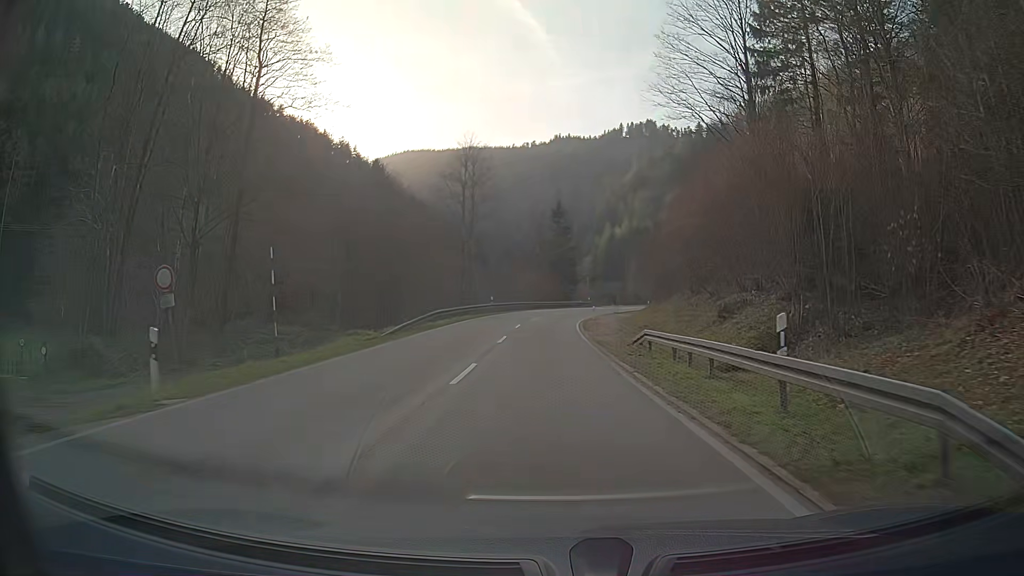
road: secondary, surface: asphalt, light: Day
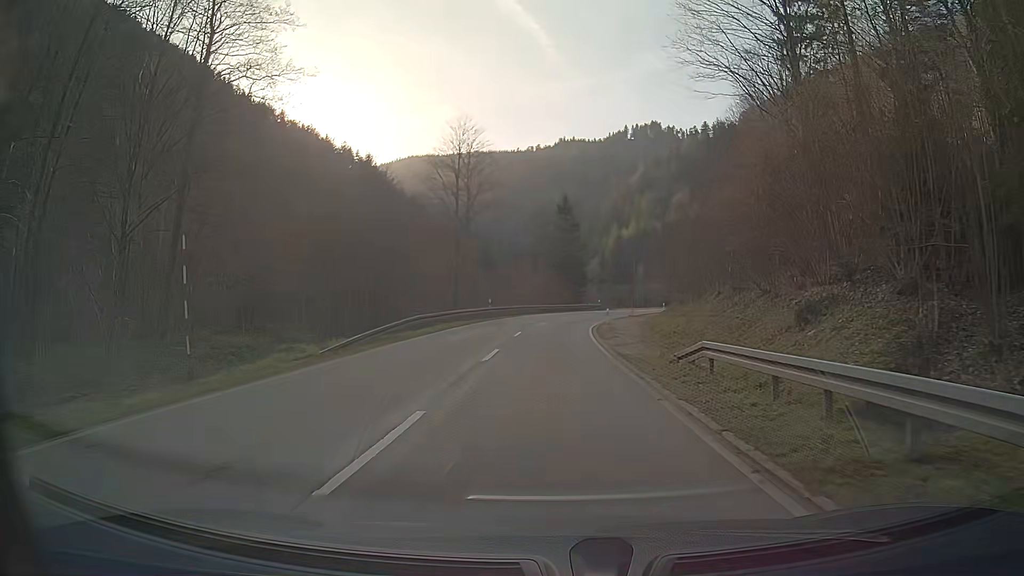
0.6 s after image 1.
(0.0, +7.3) m; 0°
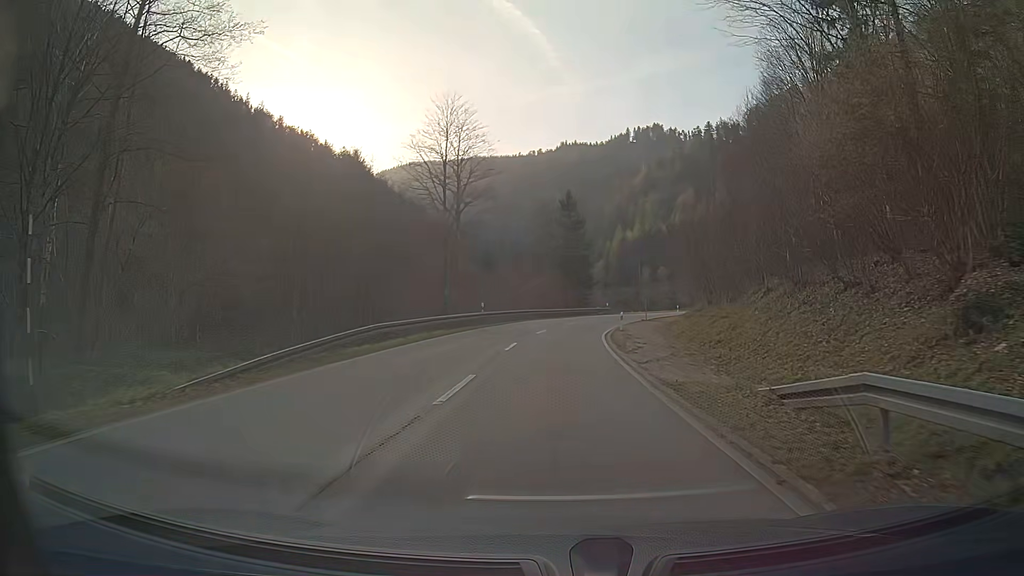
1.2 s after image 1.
(0.0, +7.2) m; 0°
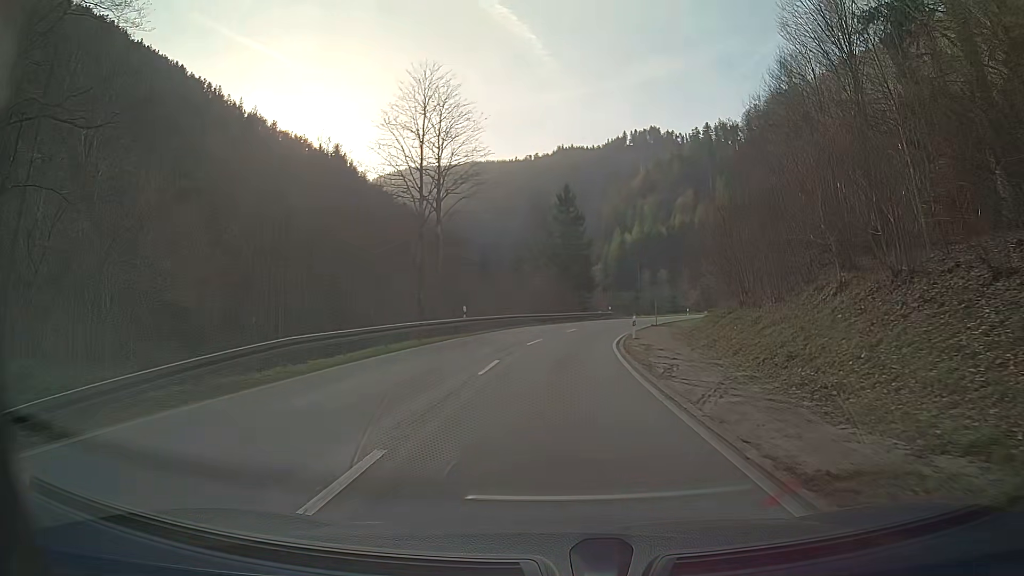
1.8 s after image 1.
(0.0, +7.2) m; +1°
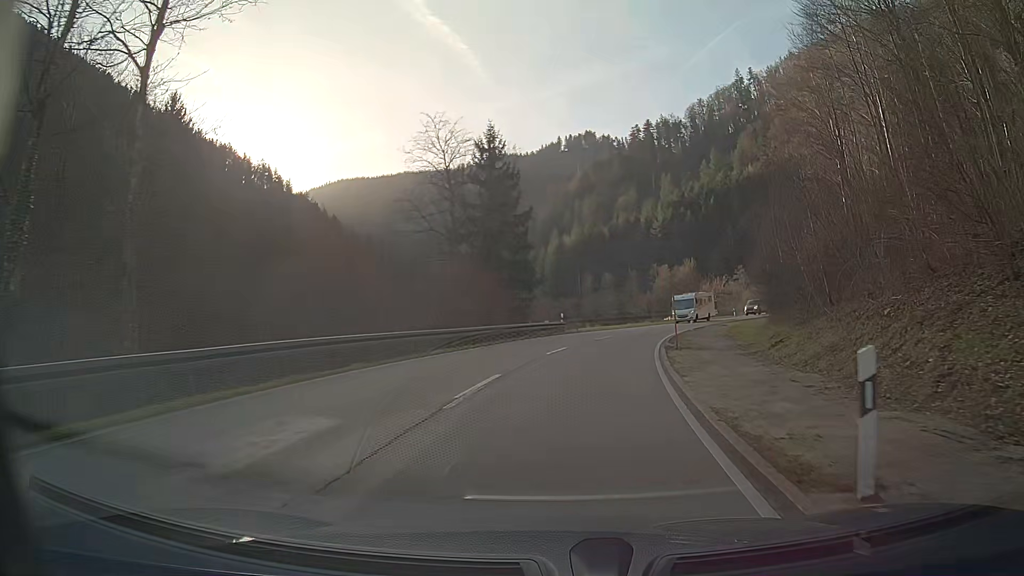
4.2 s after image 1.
(+1.1, +27.7) m; +6°
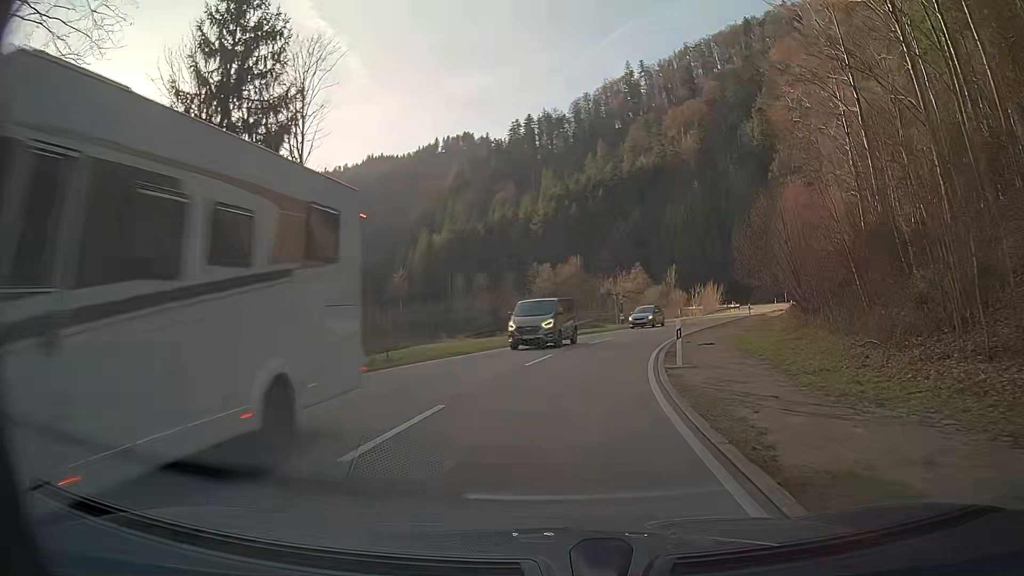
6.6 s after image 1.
(+2.6, +27.0) m; +11°
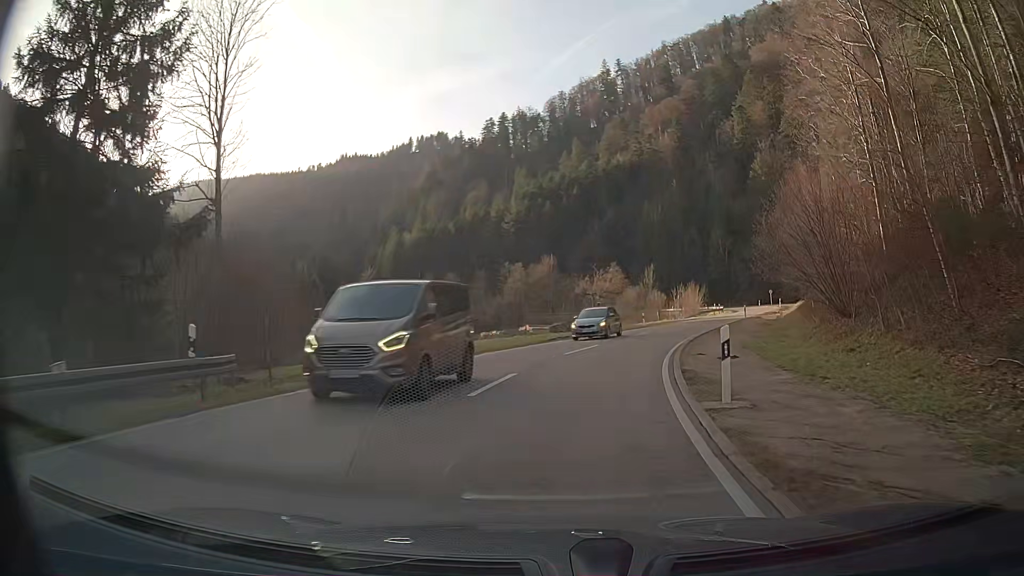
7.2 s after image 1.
(+0.1, +6.8) m; +2°
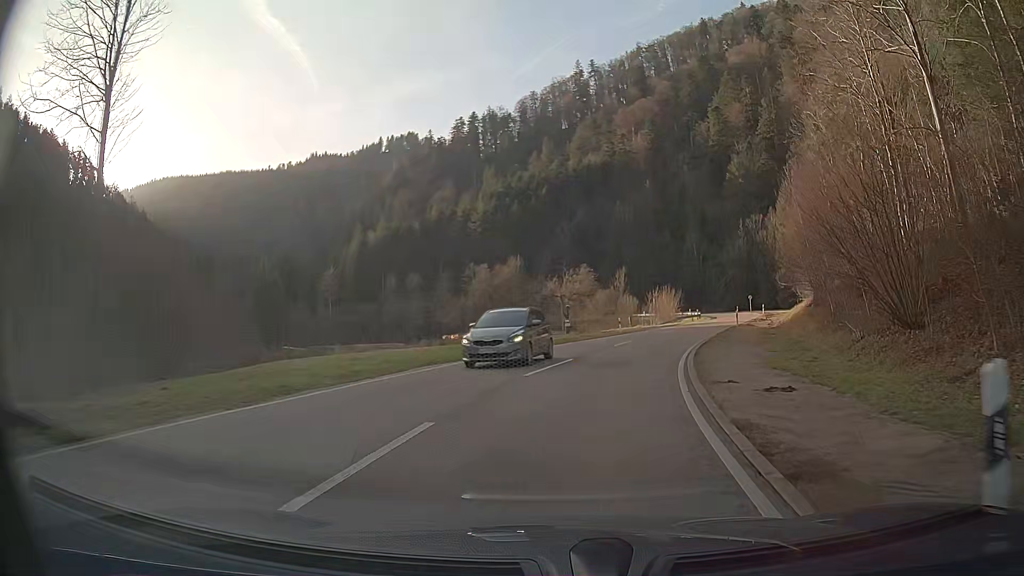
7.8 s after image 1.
(+0.2, +6.8) m; +3°
(0, +10) (+2, +20) (+4, +30) (+7, +39) (+11, +49) (+14, +58) (+17, +67) (+20, +77) (+23, +87) (+25, +96) m
